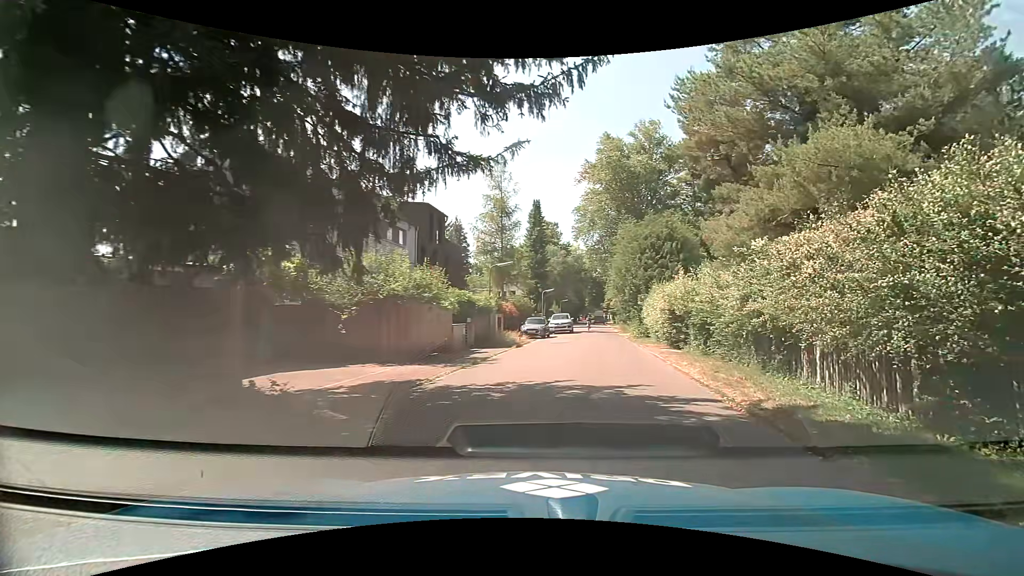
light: Day
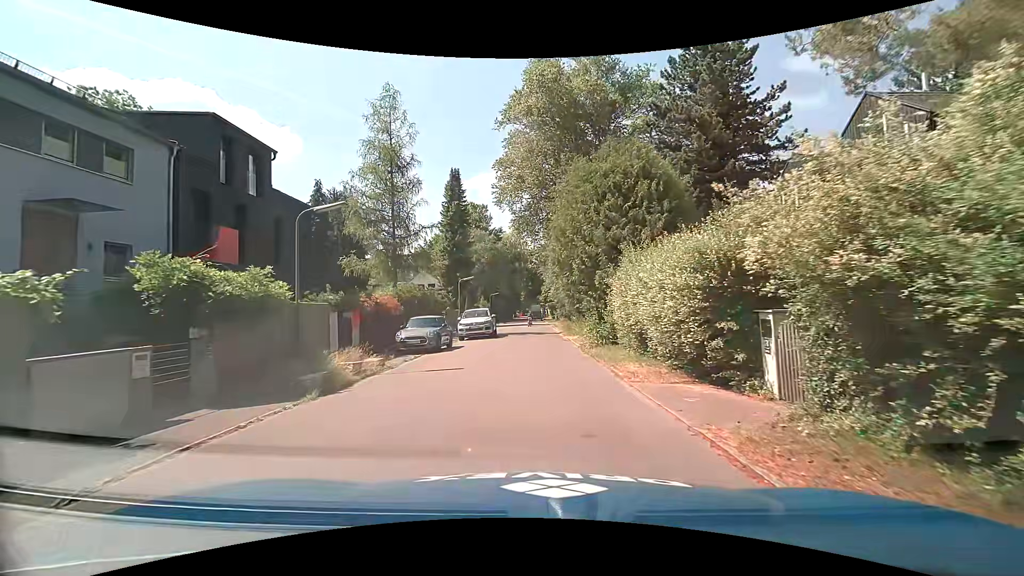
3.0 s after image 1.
(+1.8, +14.6) m; +7°
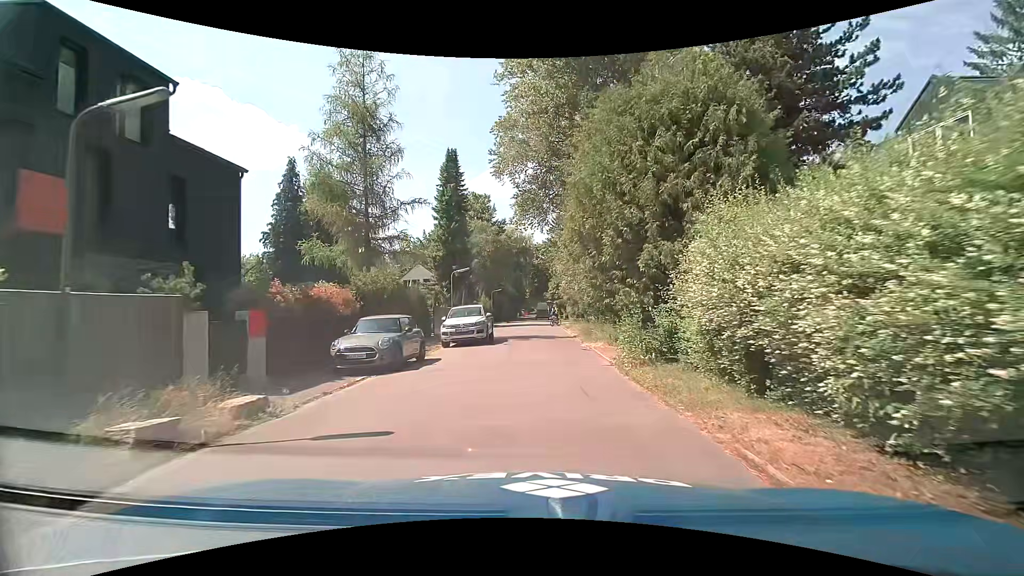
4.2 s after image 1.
(-0.2, +6.9) m; -2°
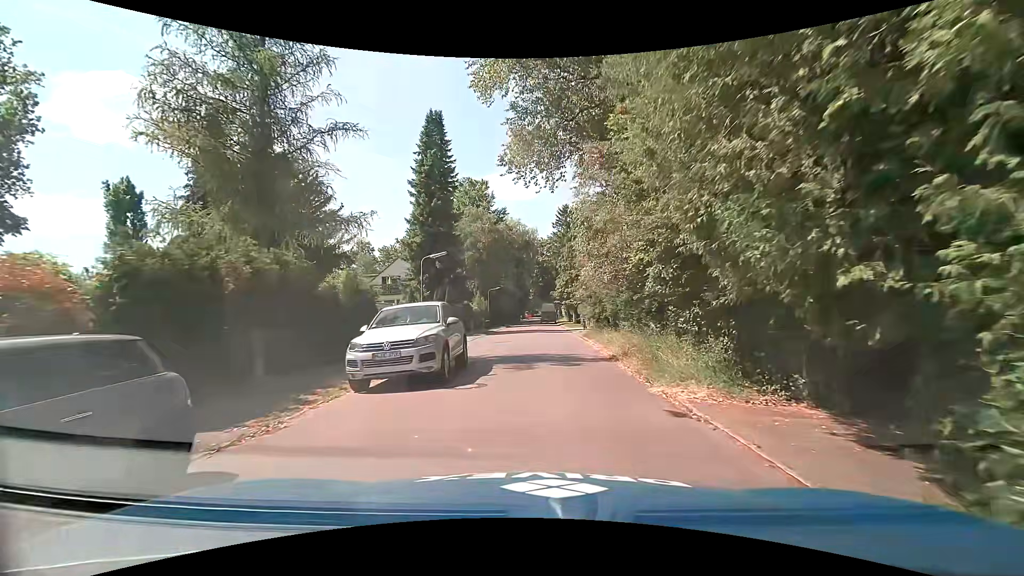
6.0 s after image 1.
(0.0, +10.9) m; 0°
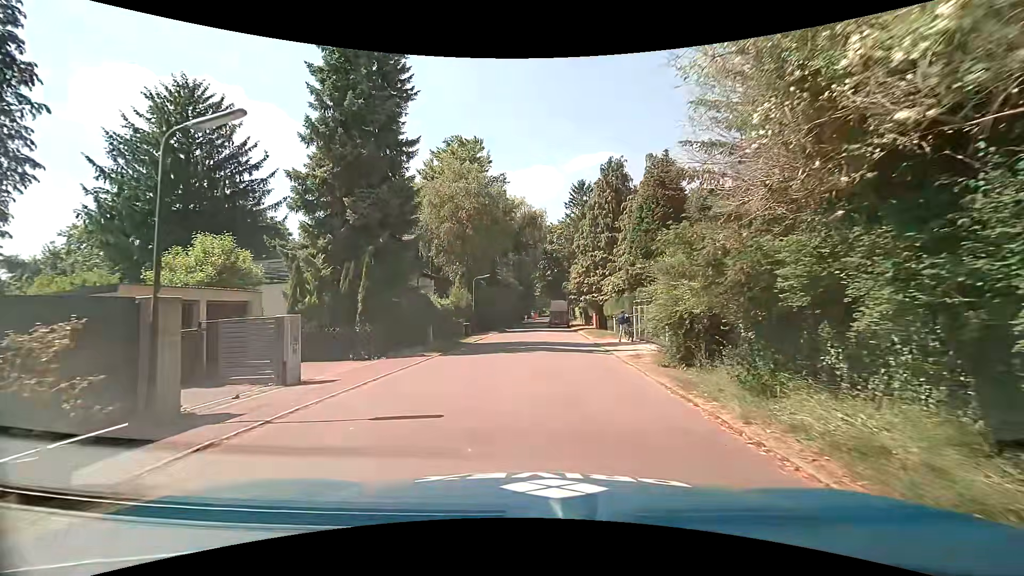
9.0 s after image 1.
(0.0, +17.6) m; 0°
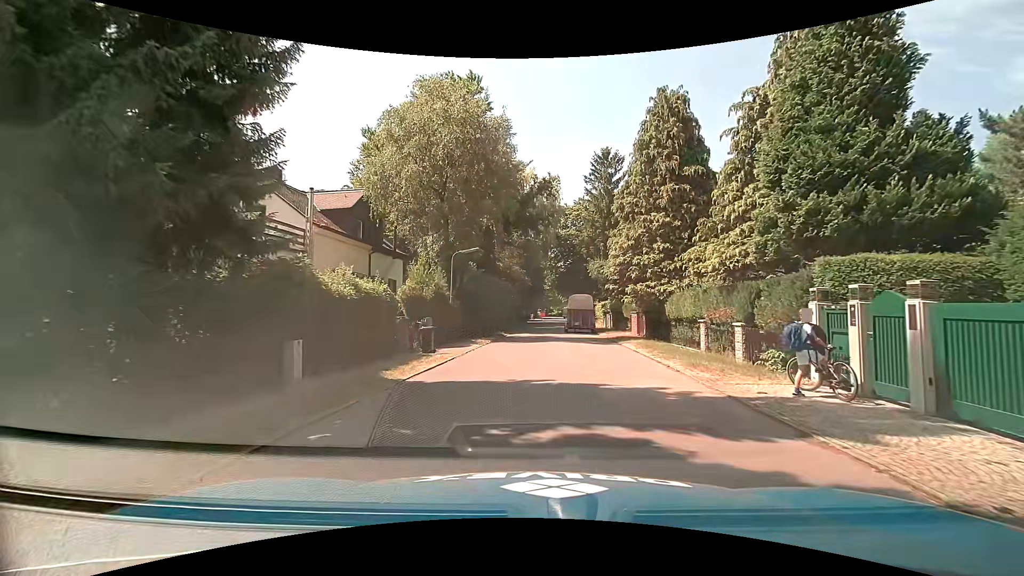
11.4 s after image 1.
(-0.8, +14.8) m; -2°
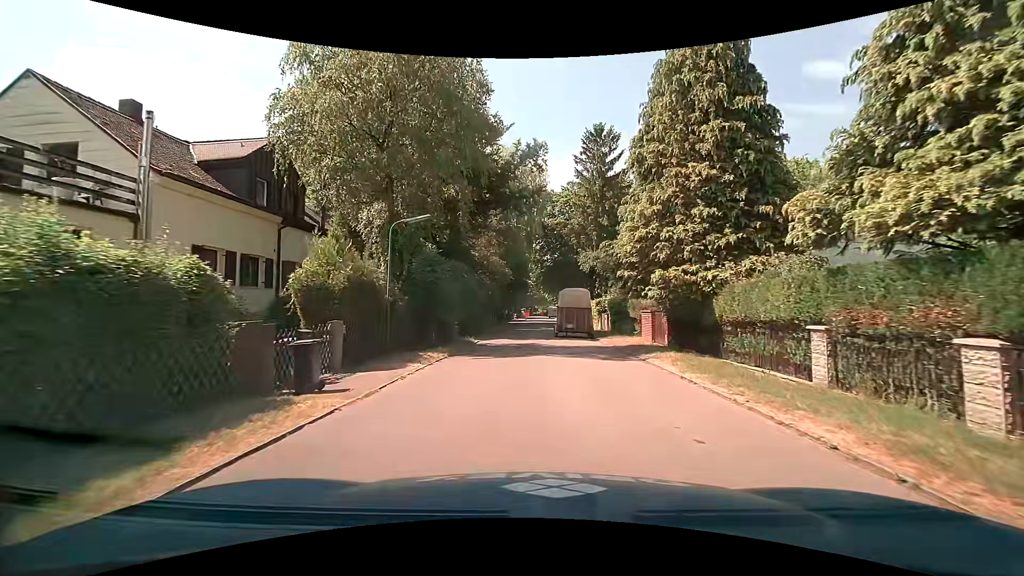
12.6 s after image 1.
(+0.1, +8.0) m; +2°
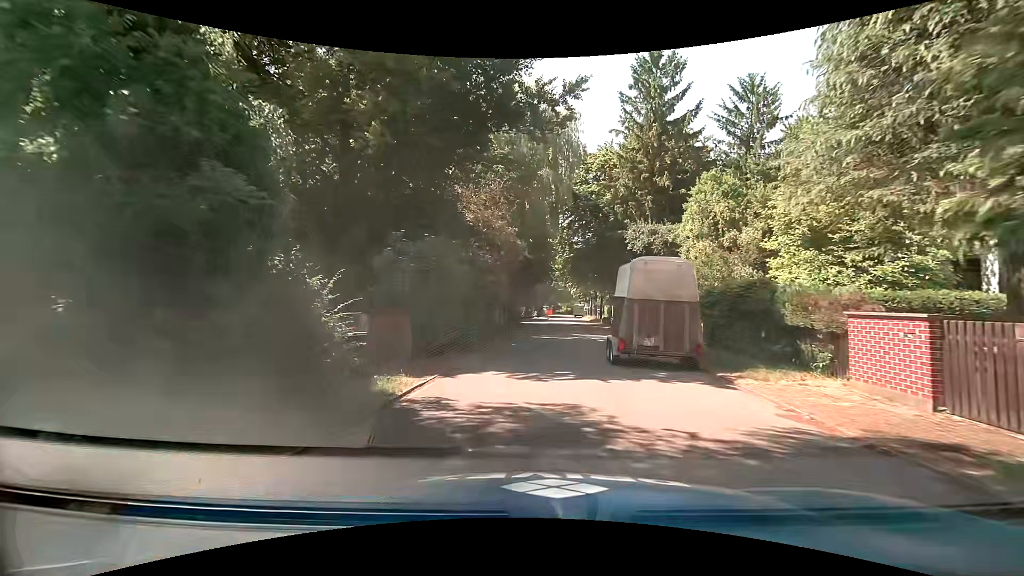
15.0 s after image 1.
(-0.1, +15.1) m; -3°
